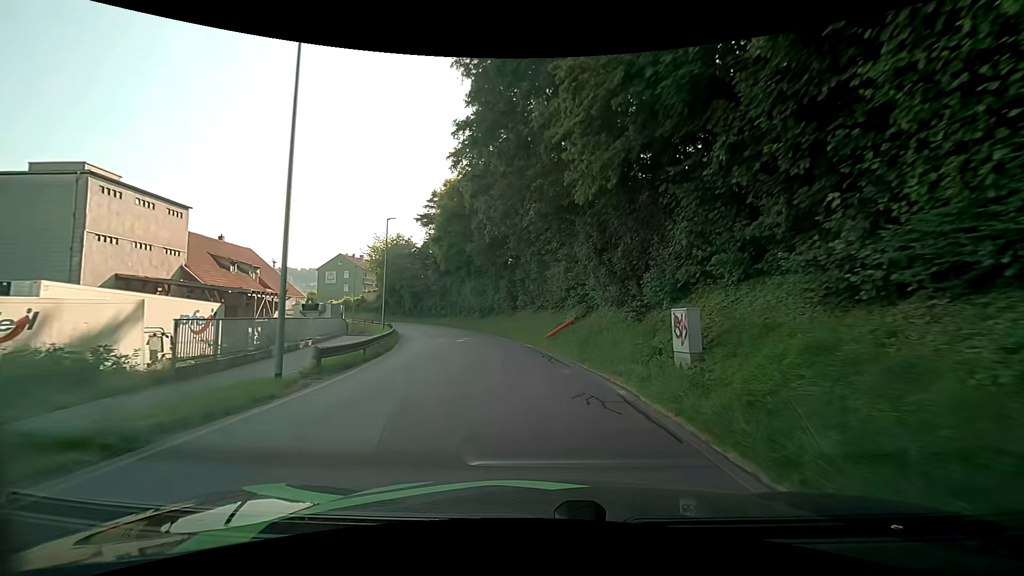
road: residential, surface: asphalt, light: Day
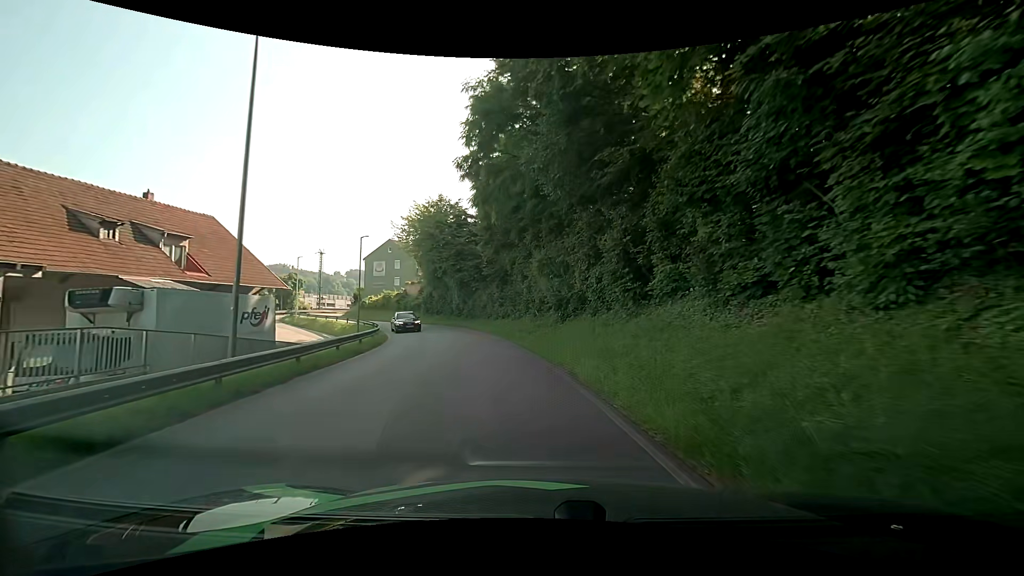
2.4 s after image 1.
(-1.9, +24.7) m; -9°
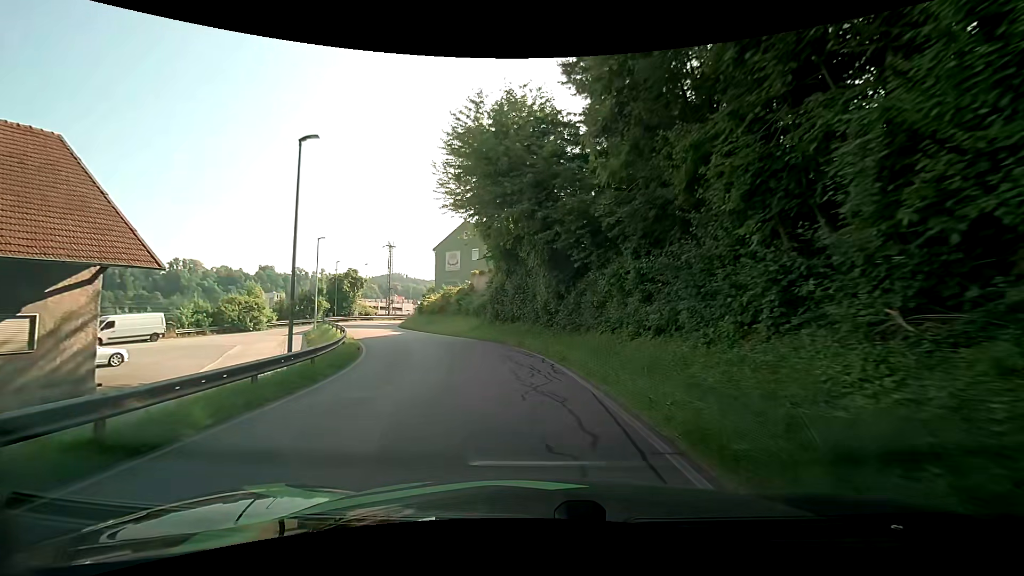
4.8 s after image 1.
(-2.6, +24.0) m; -12°
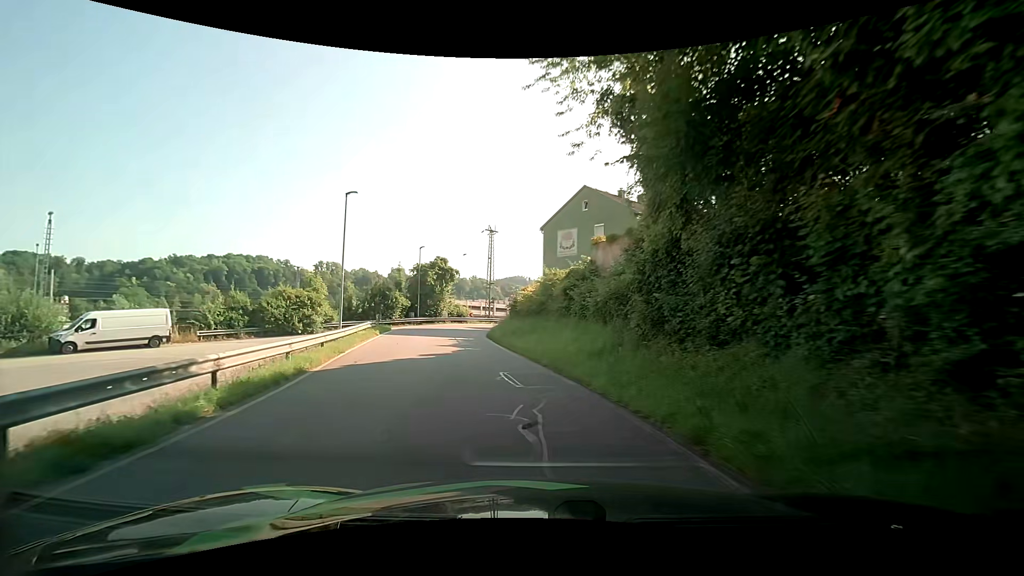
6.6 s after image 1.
(-2.0, +18.2) m; -14°
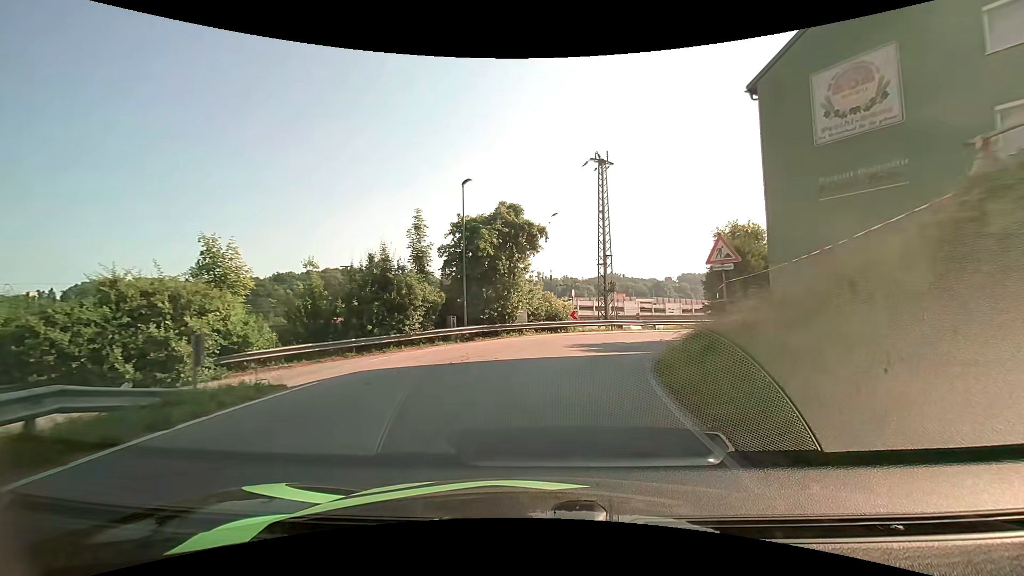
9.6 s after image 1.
(-4.1, +28.0) m; -11°
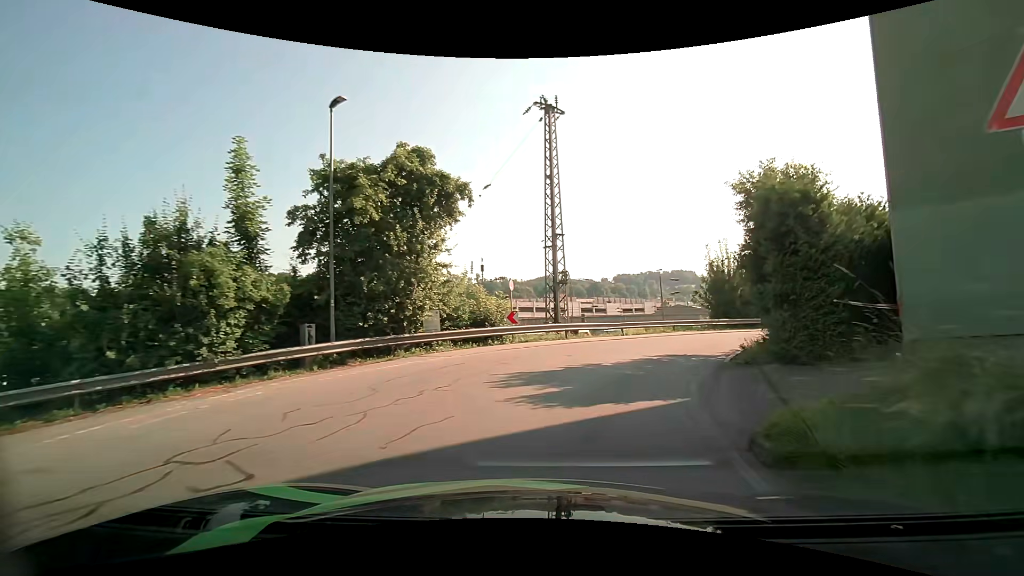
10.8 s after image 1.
(+0.5, +9.6) m; +7°
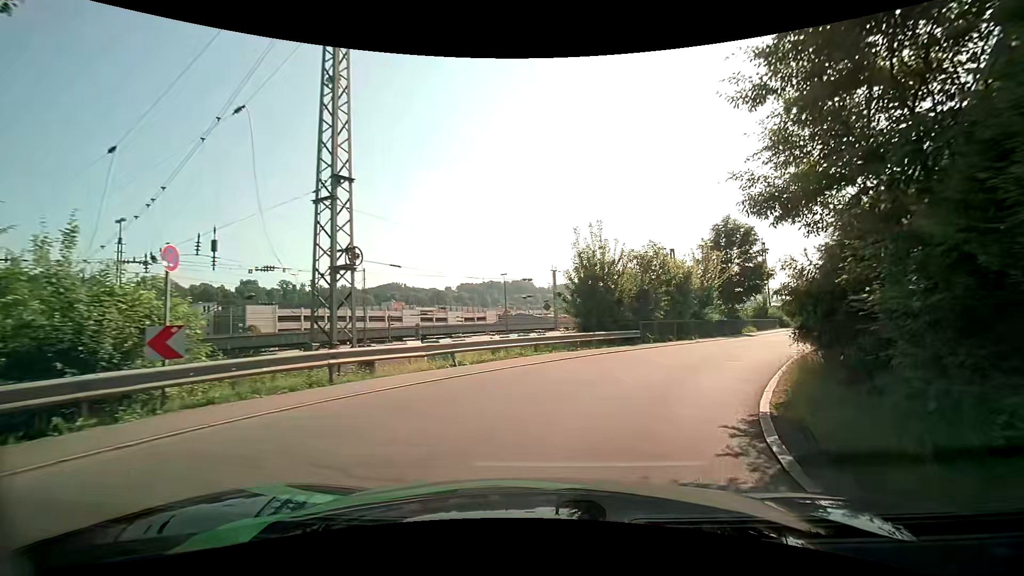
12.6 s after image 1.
(+1.5, +11.0) m; +18°
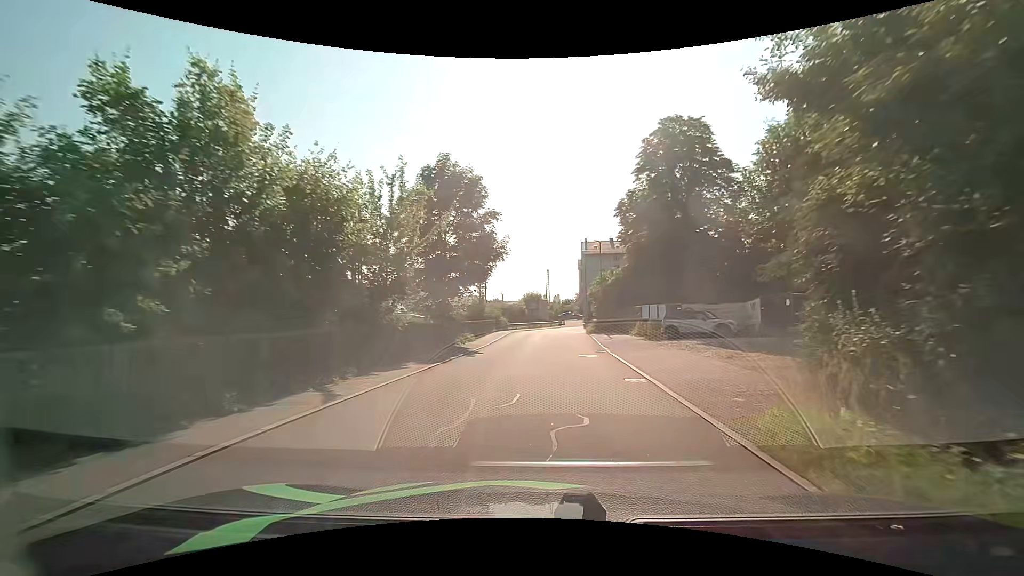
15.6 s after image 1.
(+6.1, +19.1) m; +29°
(0, +10) (+1, +20) (+2, +30) (+3, +40) (+4, +50) (+7, +59) (+14, +66) (+23, +69) (+33, +69) (+43, +68) m
